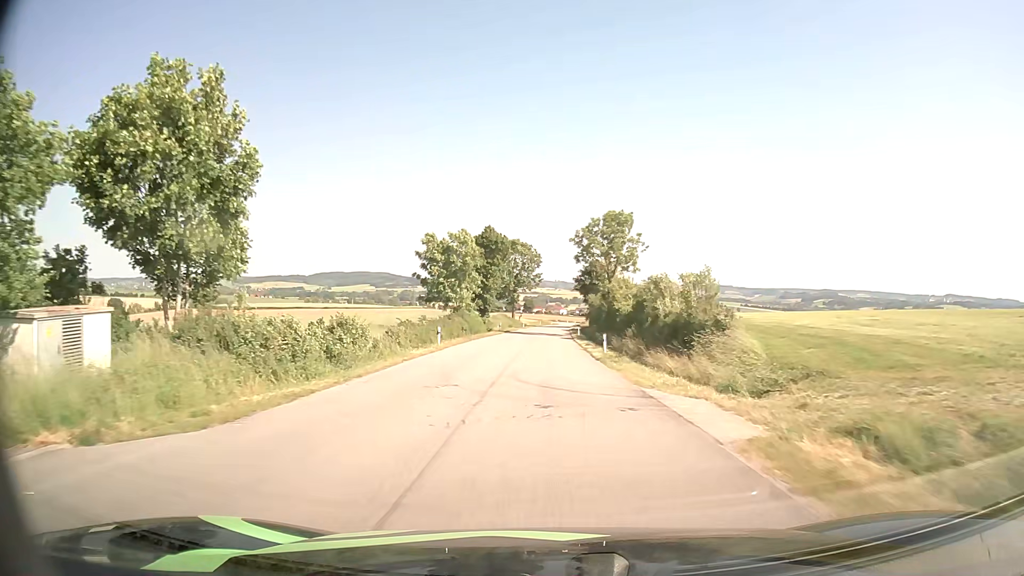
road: tertiary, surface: asphalt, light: Day
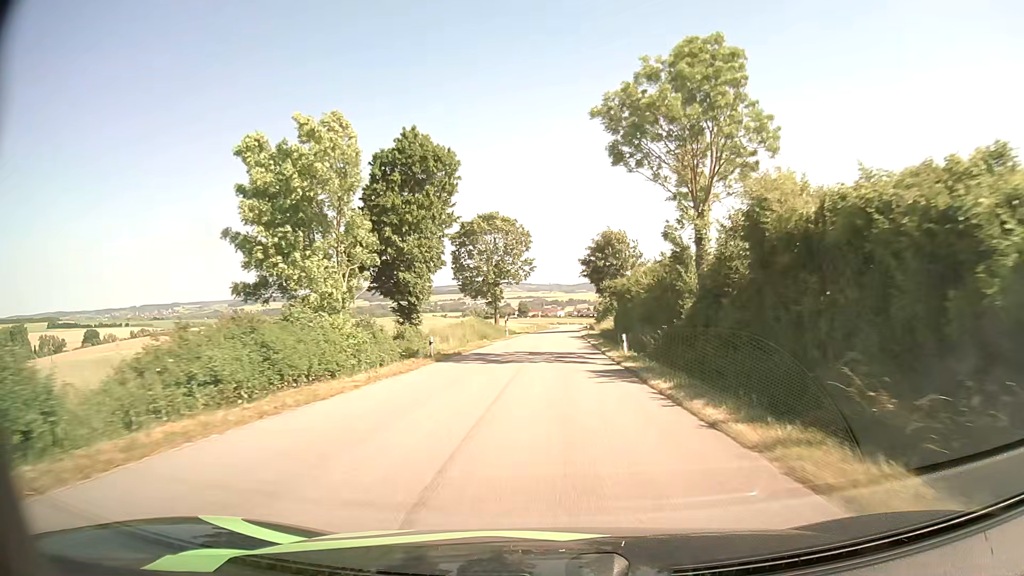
(-0.1, +38.4) m; 0°
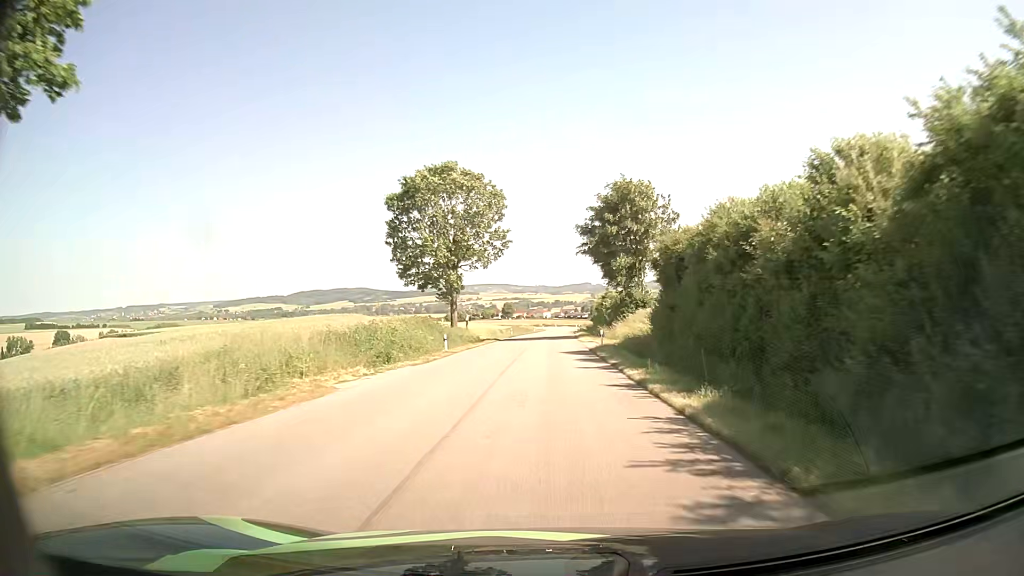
(+0.4, +29.8) m; +1°
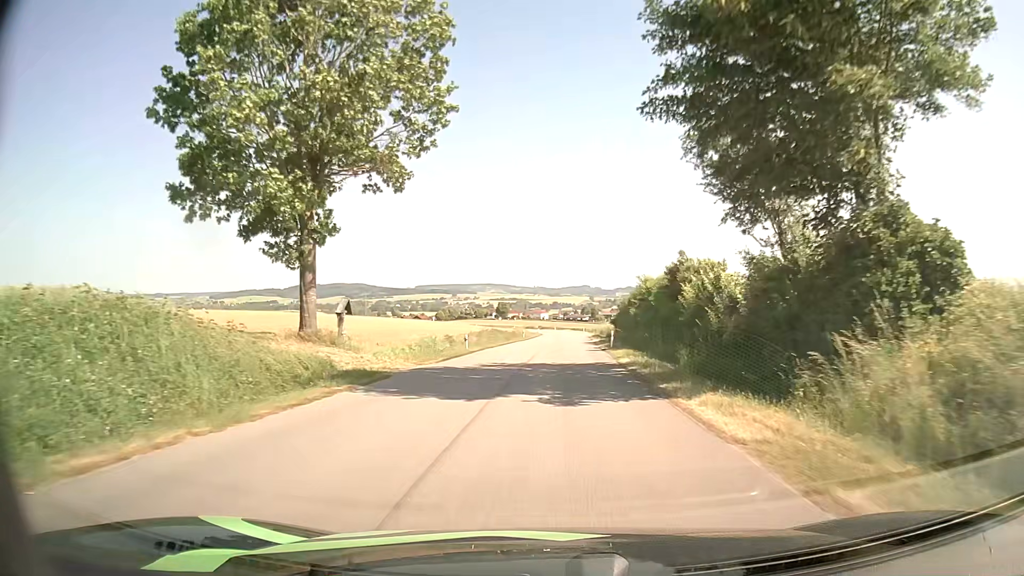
(-0.2, +39.0) m; 0°
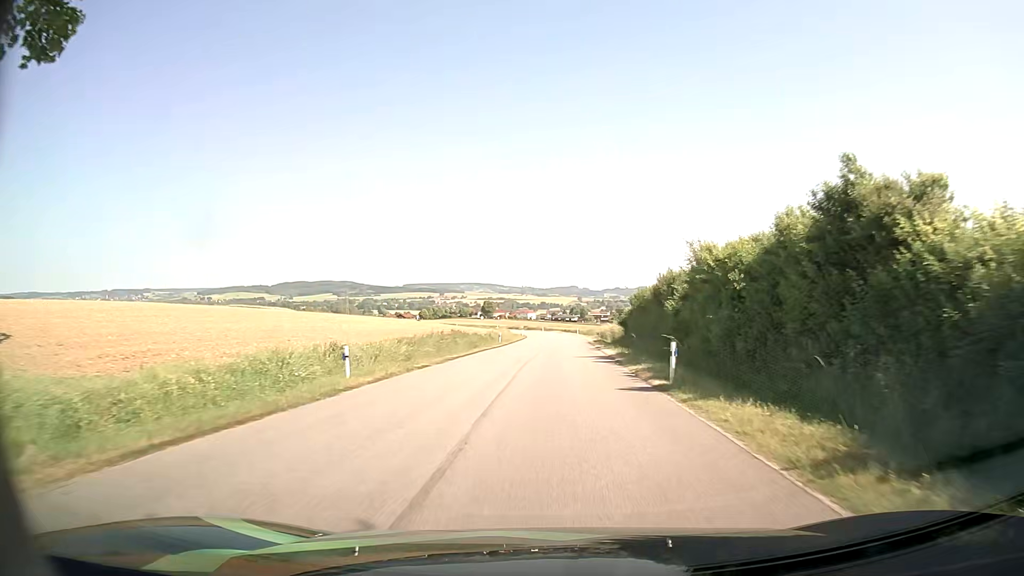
(+0.2, +19.0) m; +2°
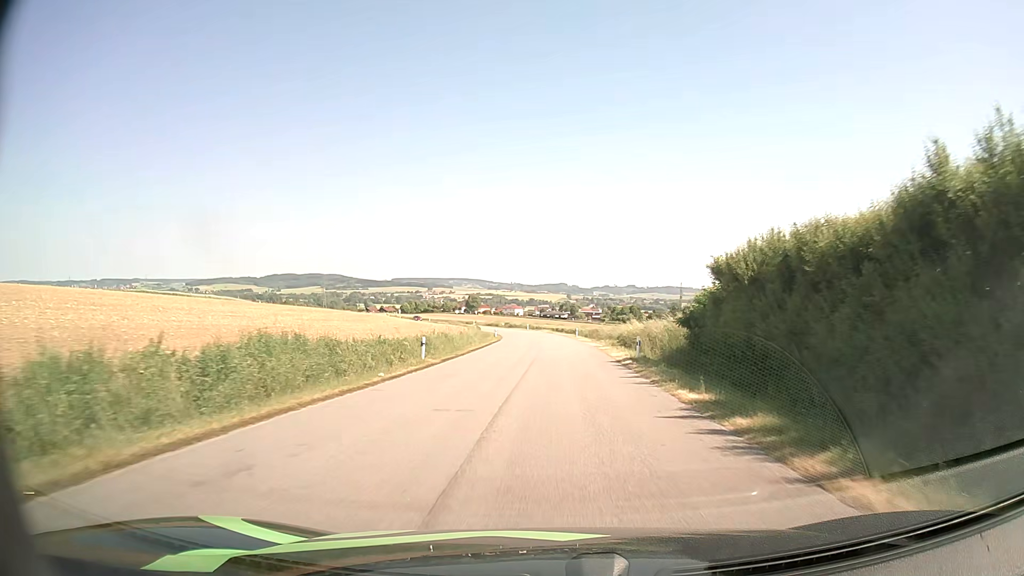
(0.0, +28.3) m; 0°
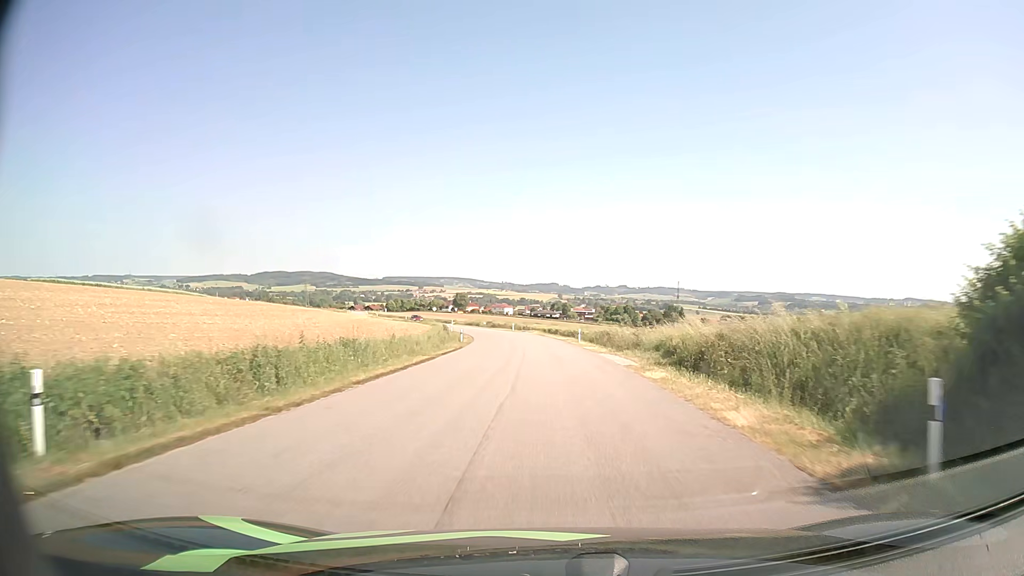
(+0.1, +18.8) m; +1°
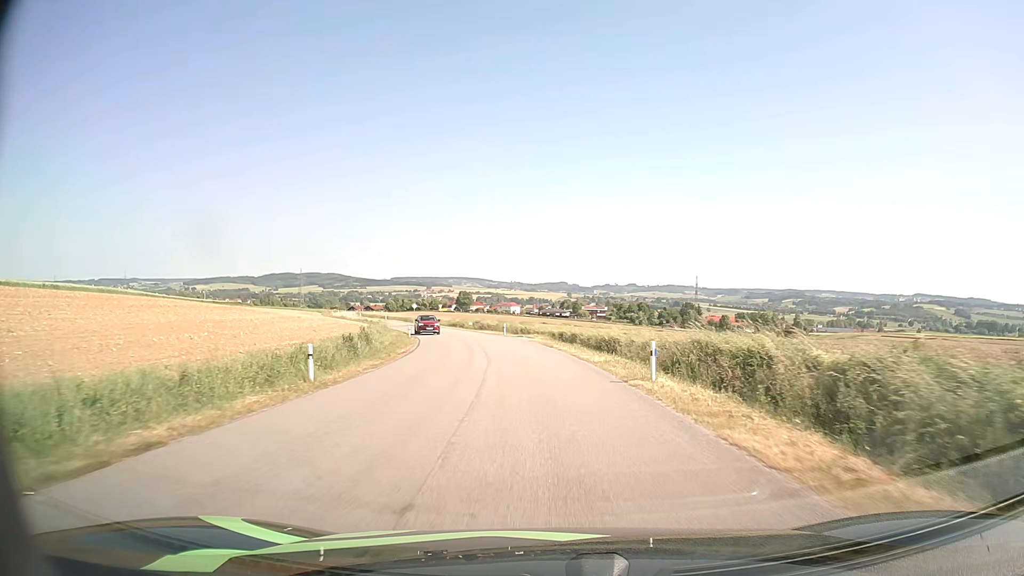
(+0.1, +27.3) m; -1°
(0, +10) (-1, +20) (-1, +30) (-3, +40) (-5, +50) (-8, +59) (-11, +69) (-14, +78) (-18, +87) (-22, +97) m
